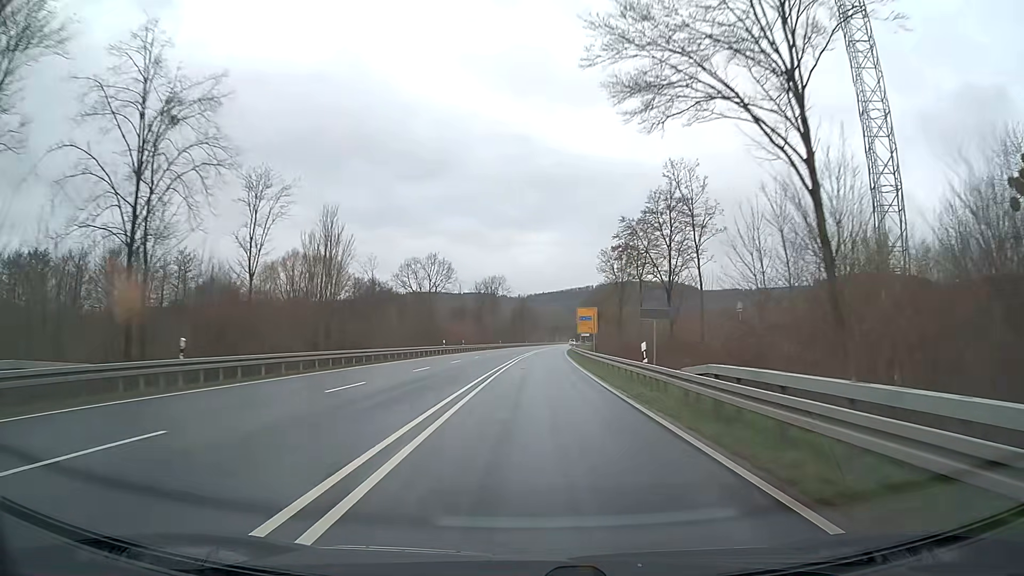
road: primary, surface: asphalt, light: Day
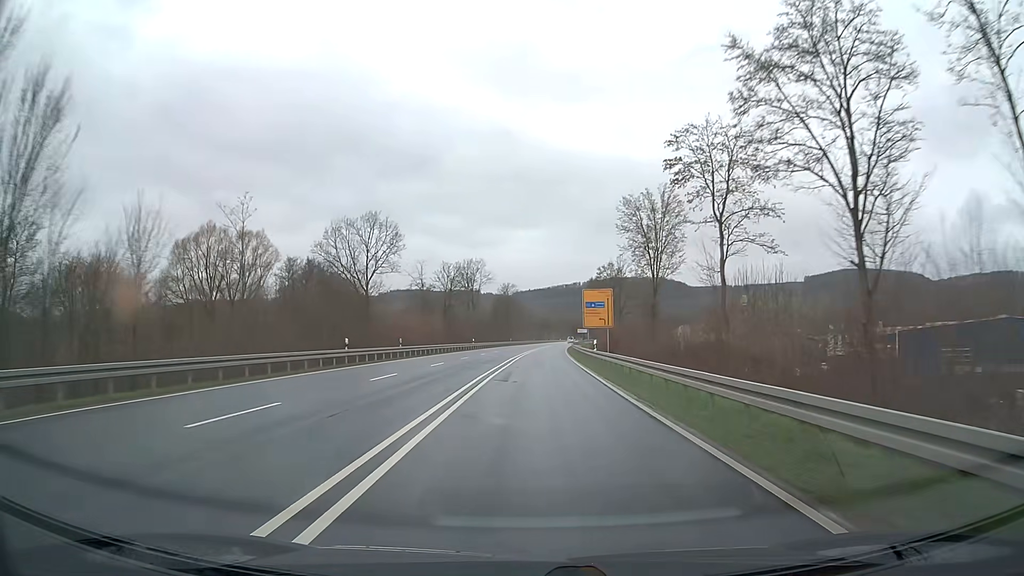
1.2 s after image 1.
(+0.3, +31.6) m; +1°
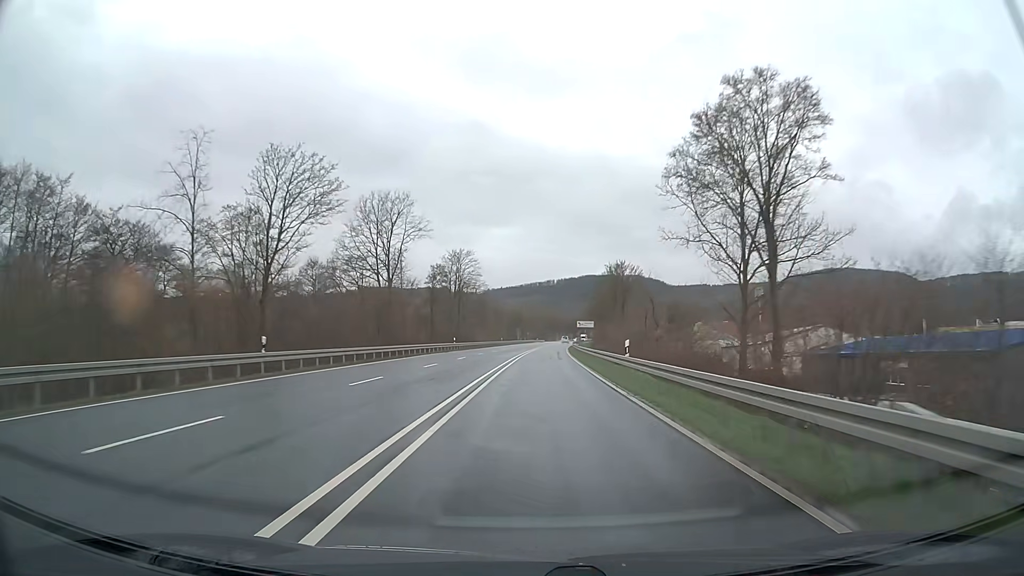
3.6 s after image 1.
(+1.3, +63.1) m; +2°
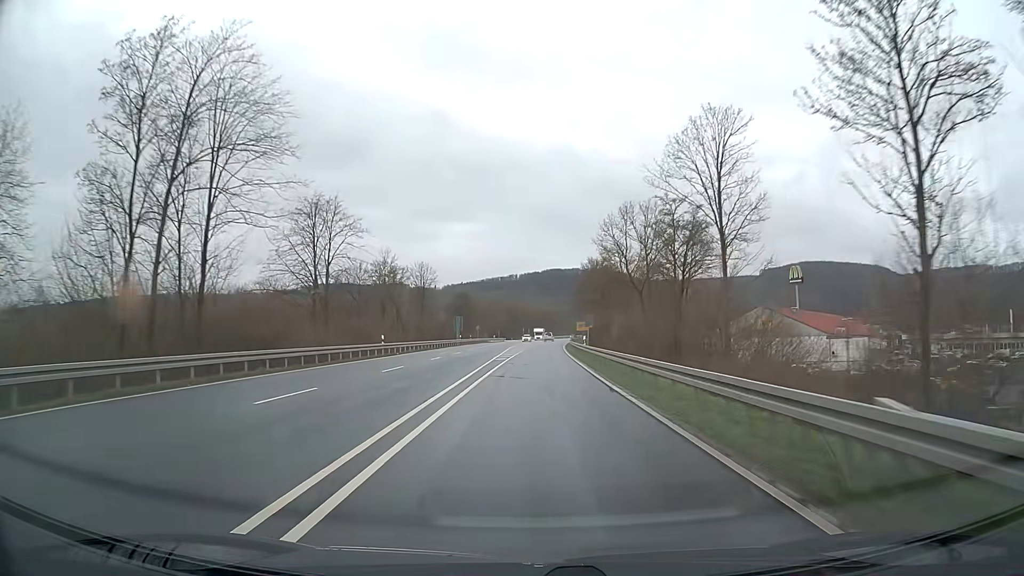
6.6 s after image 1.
(+2.1, +78.5) m; +3°
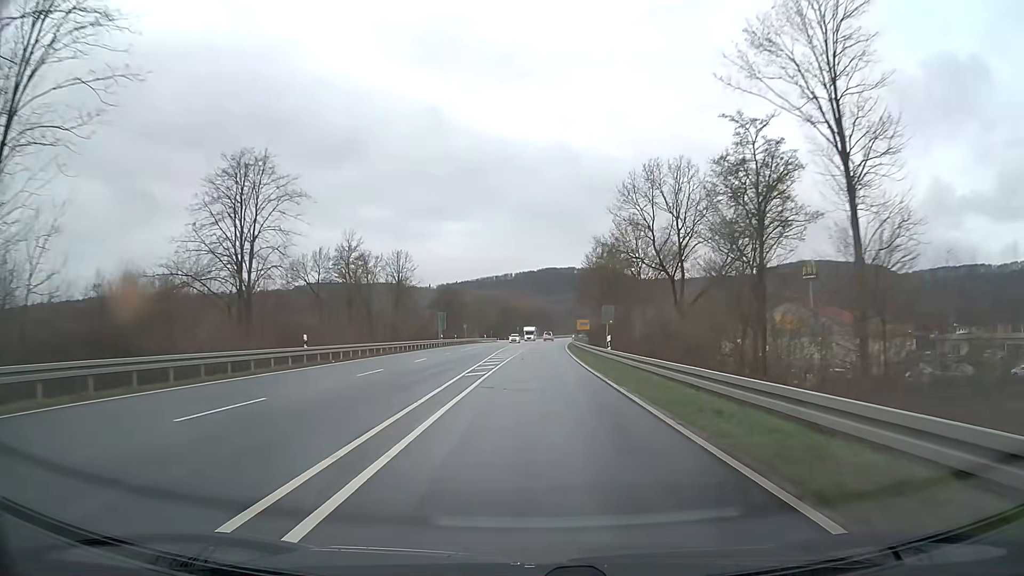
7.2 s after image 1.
(+0.1, +14.9) m; 0°
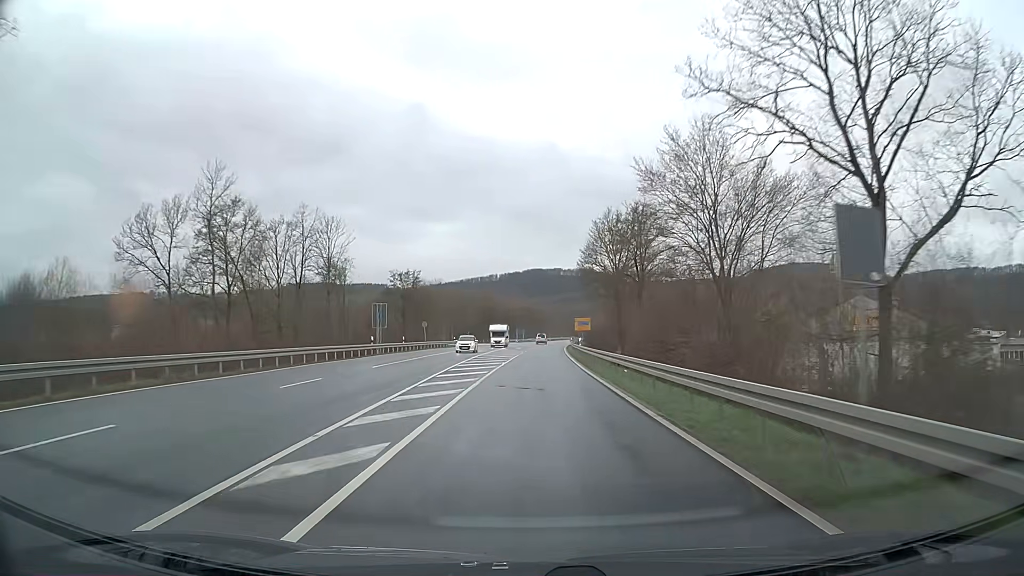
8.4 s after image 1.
(+0.3, +28.8) m; +1°
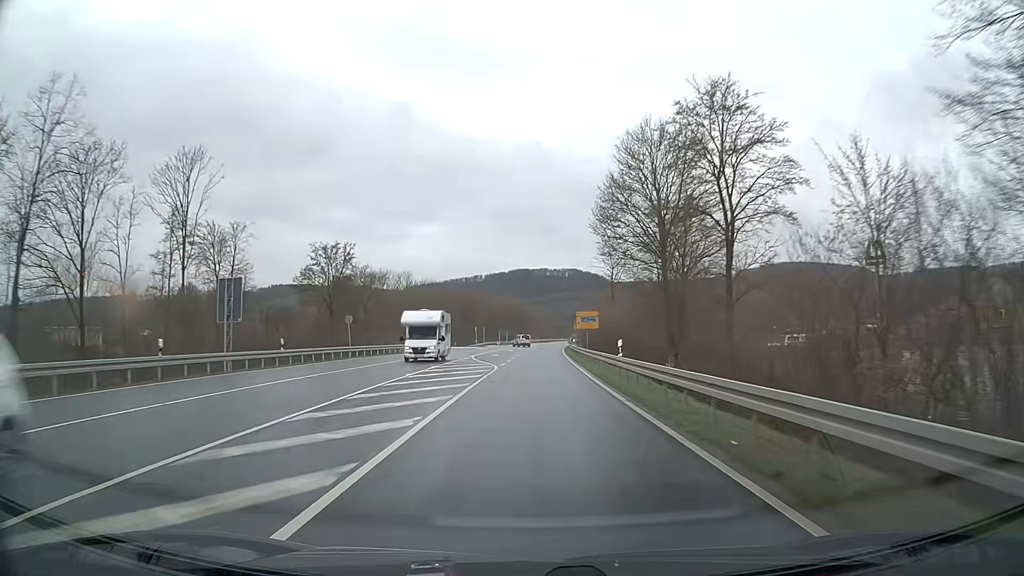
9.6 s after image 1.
(+0.3, +28.2) m; +1°
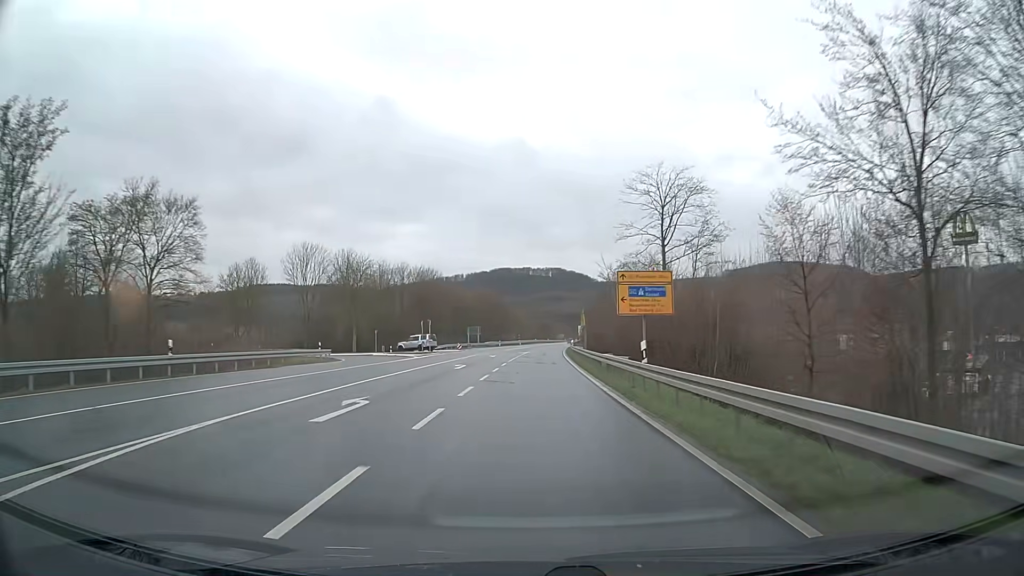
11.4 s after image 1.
(+0.6, +41.8) m; +2°
(0, +10) (0, +20) (0, +30) (0, +40) (+1, +50) (+1, +60) (+1, +70) (+2, +80) (+2, +90) (+3, +100) m
